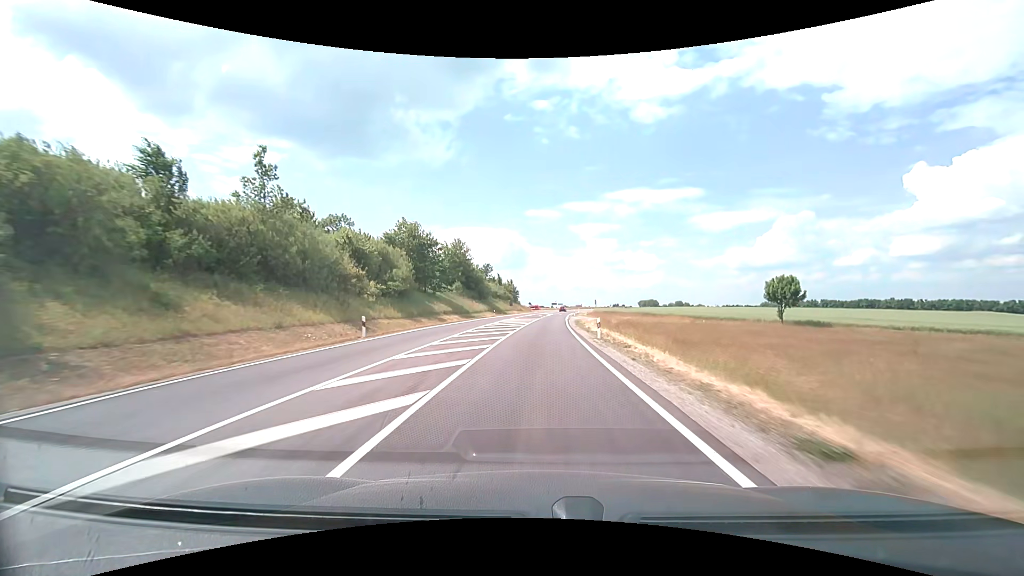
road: secondary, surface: asphalt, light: Day
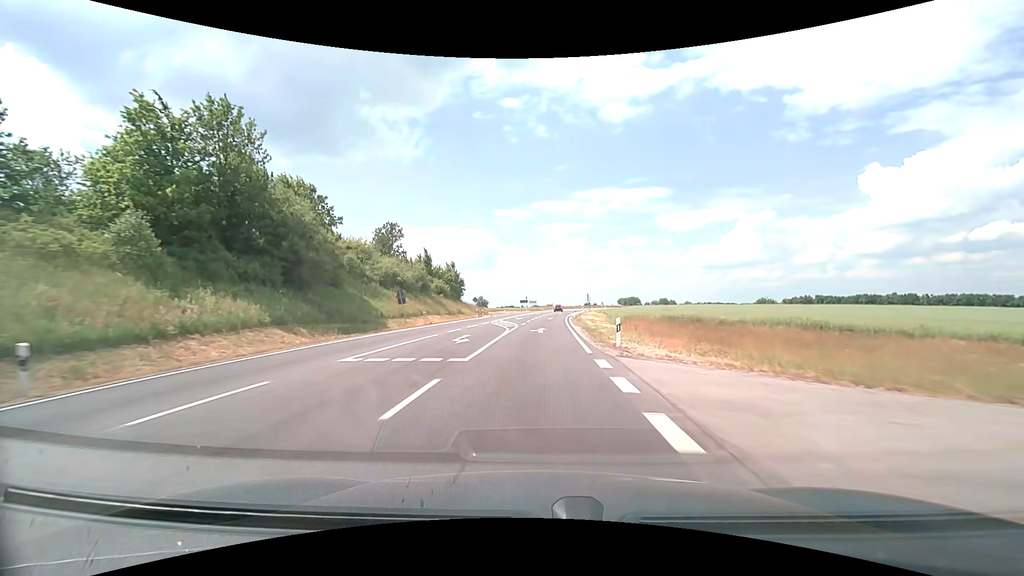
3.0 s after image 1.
(+2.4, +63.7) m; +4°
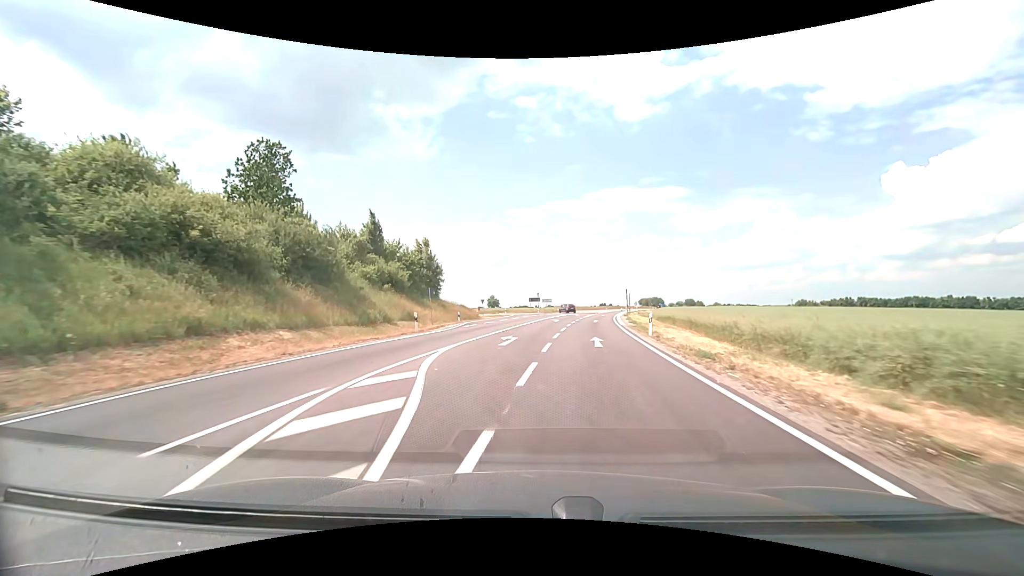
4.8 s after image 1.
(-0.3, +33.2) m; -2°
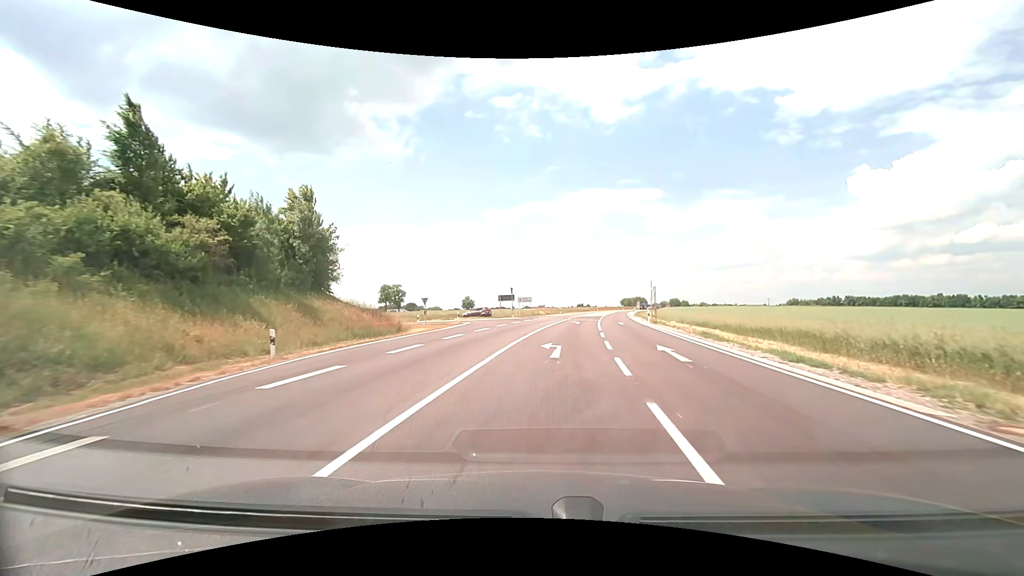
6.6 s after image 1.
(+0.3, +28.3) m; +2°
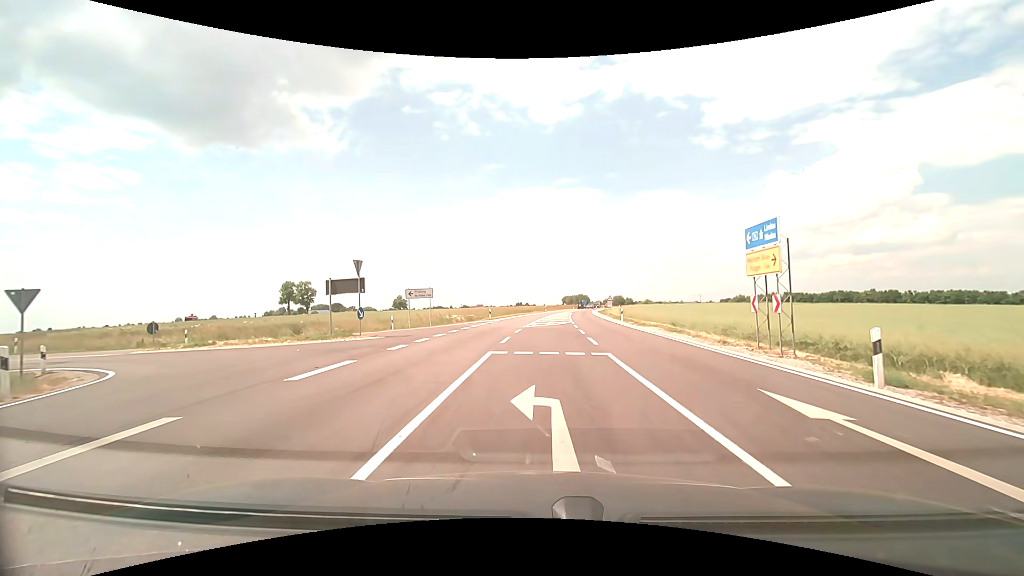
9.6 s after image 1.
(+2.0, +33.8) m; +7°
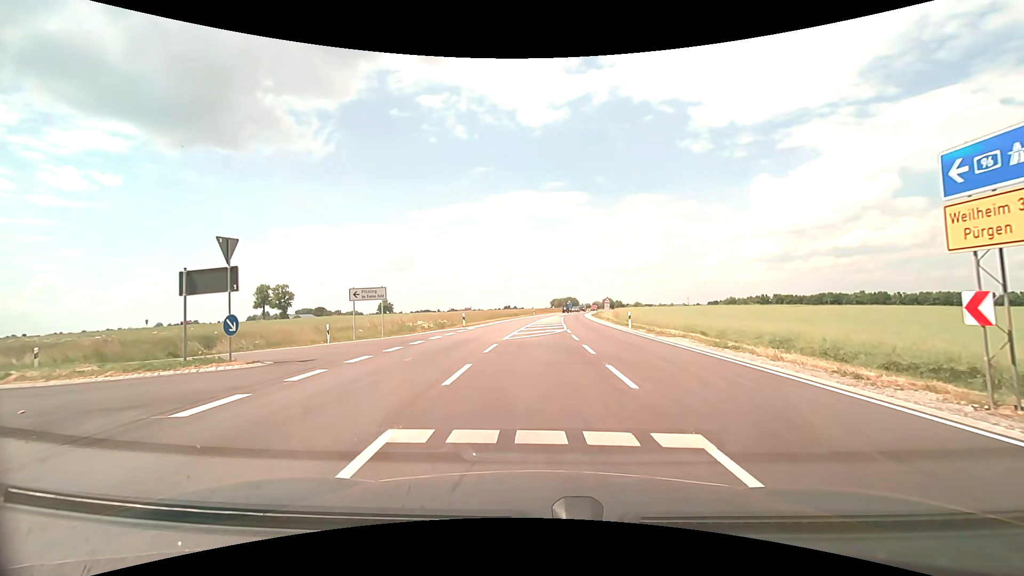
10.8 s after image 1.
(+0.1, +8.3) m; +1°
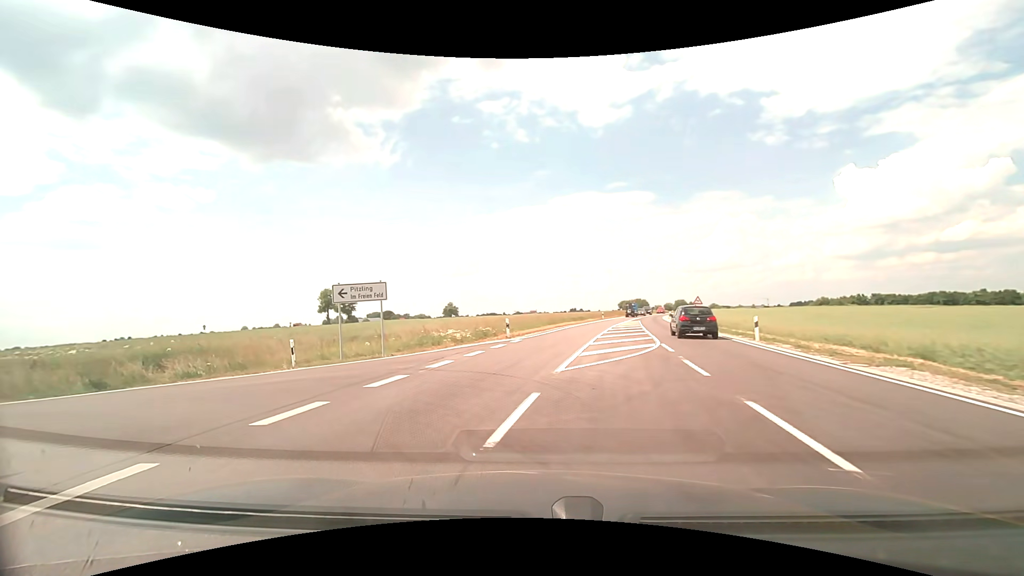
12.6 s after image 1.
(-0.1, +9.7) m; -7°
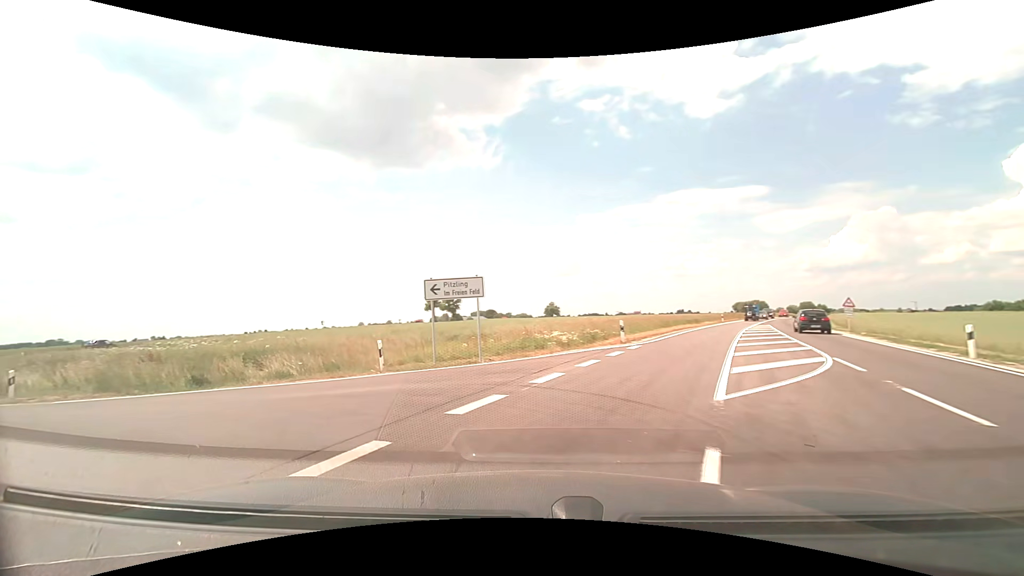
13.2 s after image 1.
(-0.2, +2.9) m; -11°
